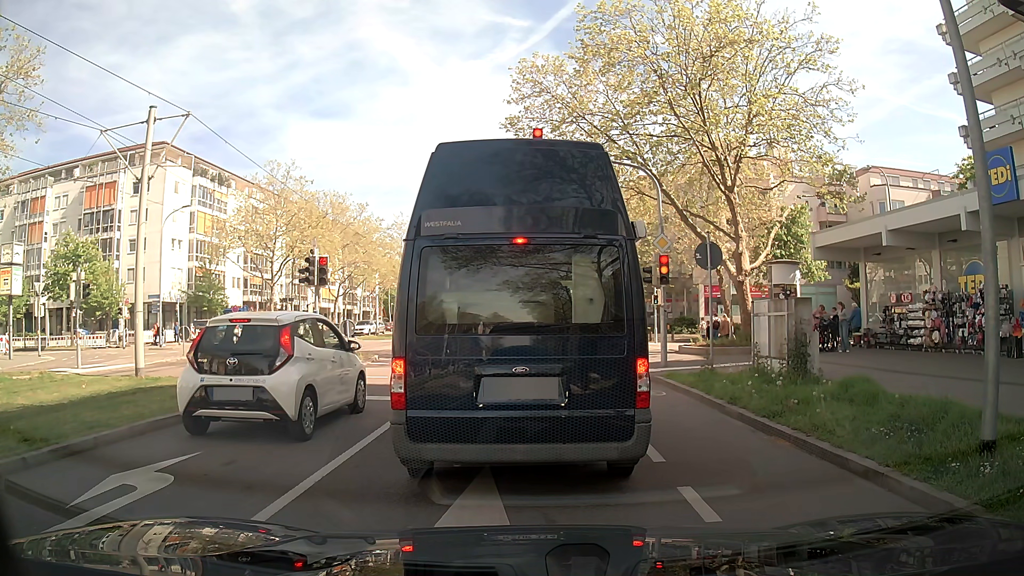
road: tertiary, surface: asphalt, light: Day
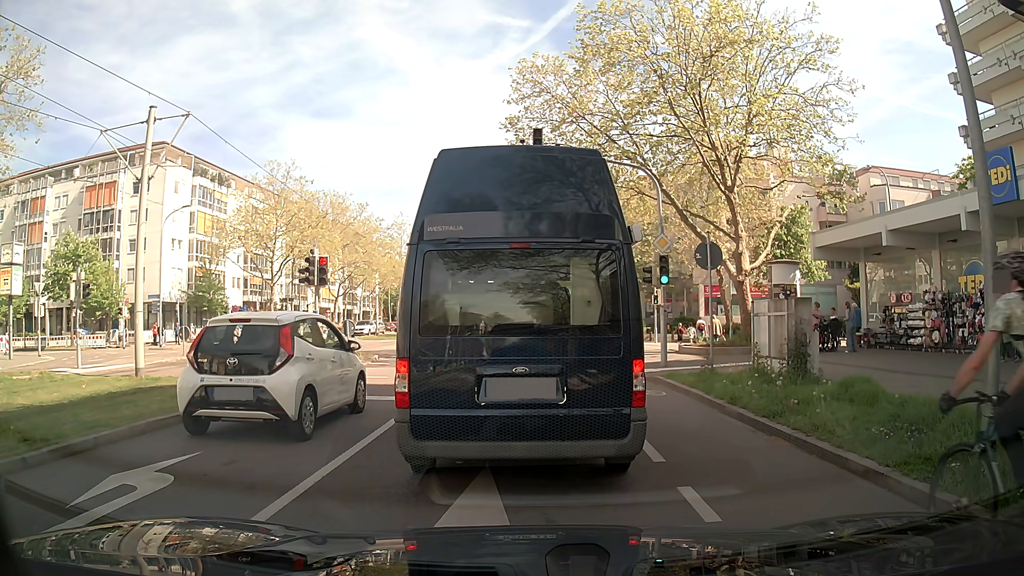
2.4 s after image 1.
(0.0, 0.0) m; 0°
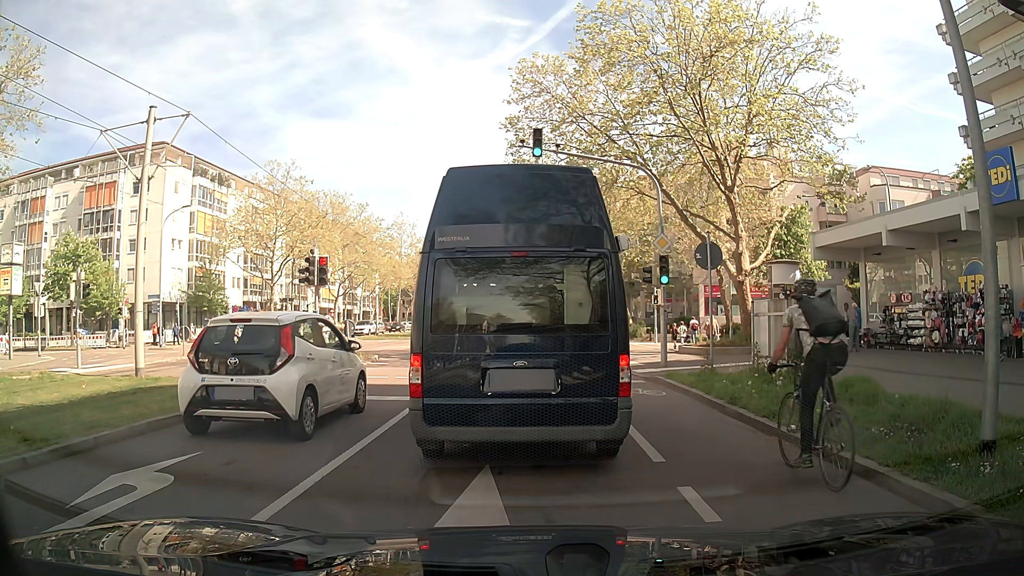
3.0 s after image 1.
(0.0, 0.0) m; 0°
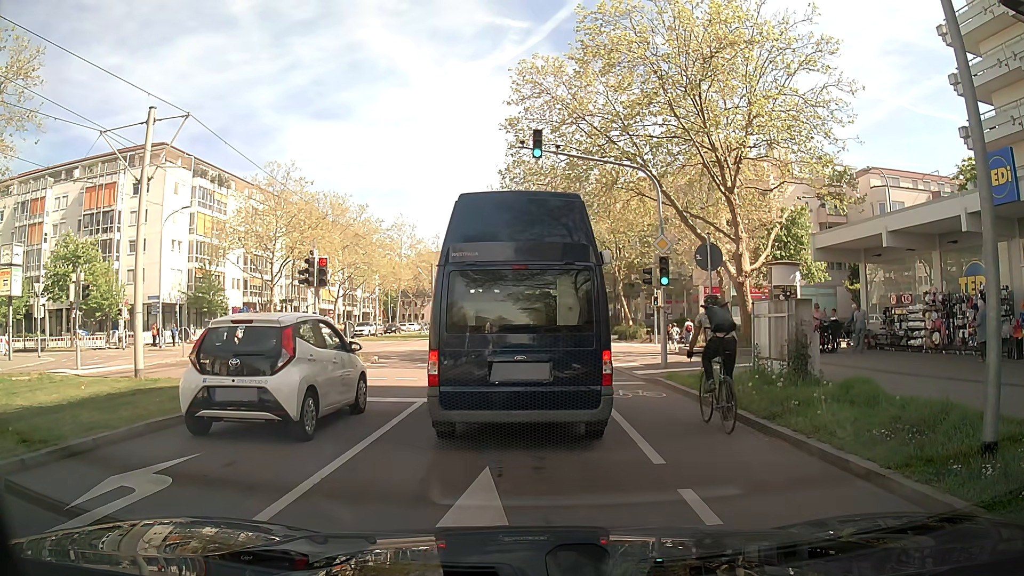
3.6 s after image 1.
(0.0, 0.0) m; 0°
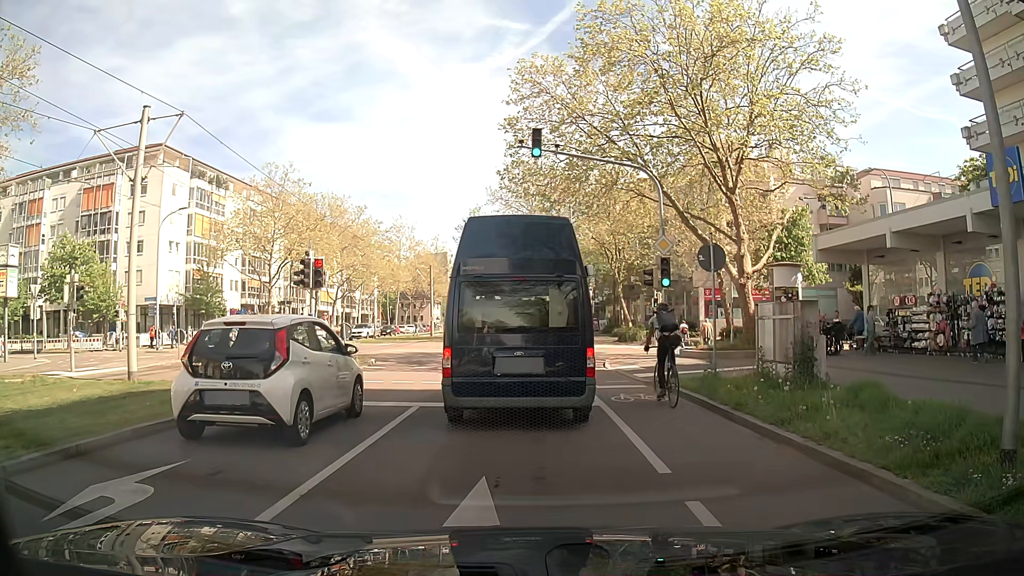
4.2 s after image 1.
(0.0, +0.3) m; 0°
